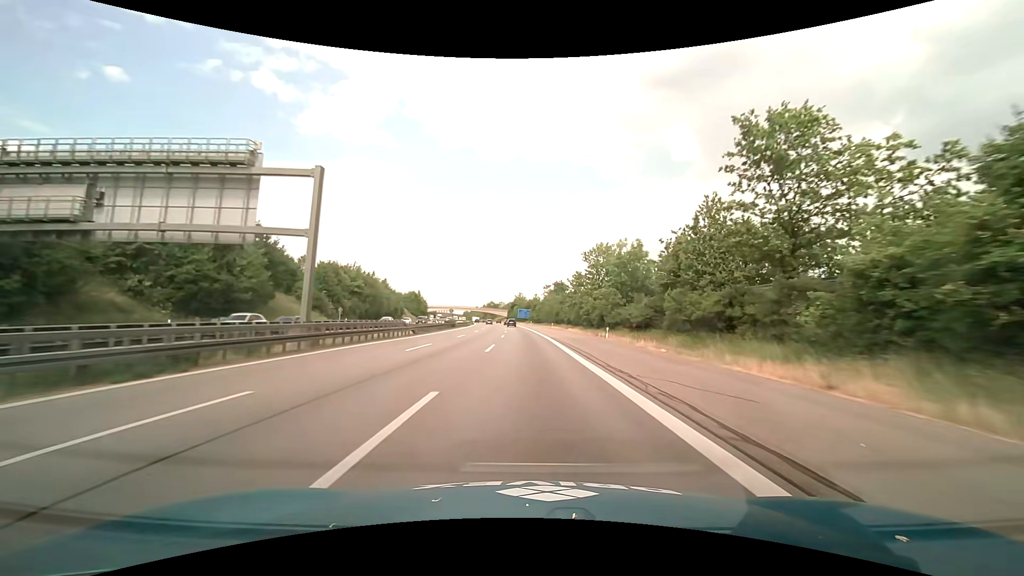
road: motorway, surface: asphalt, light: Day
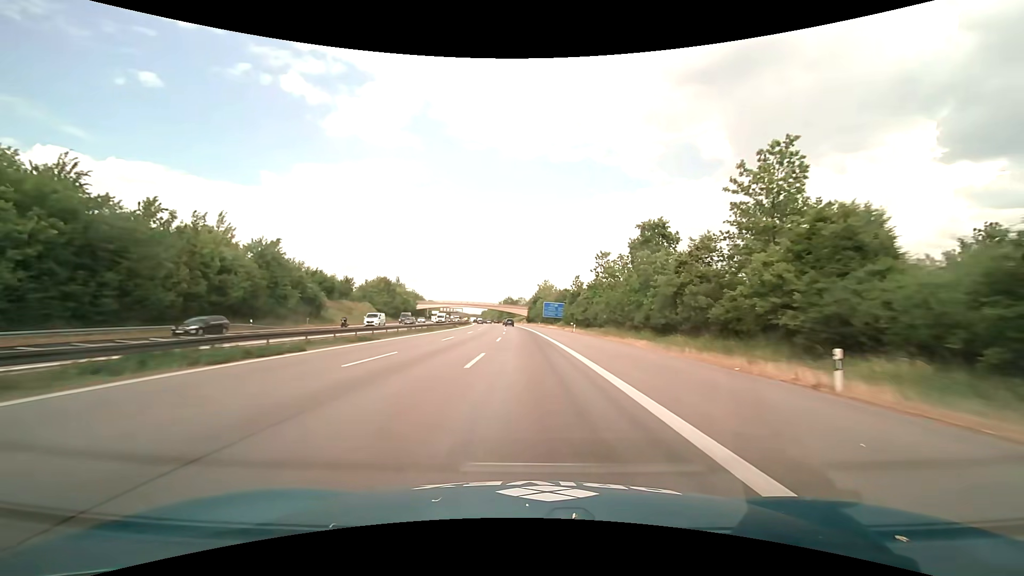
(-2.3, +79.0) m; -3°
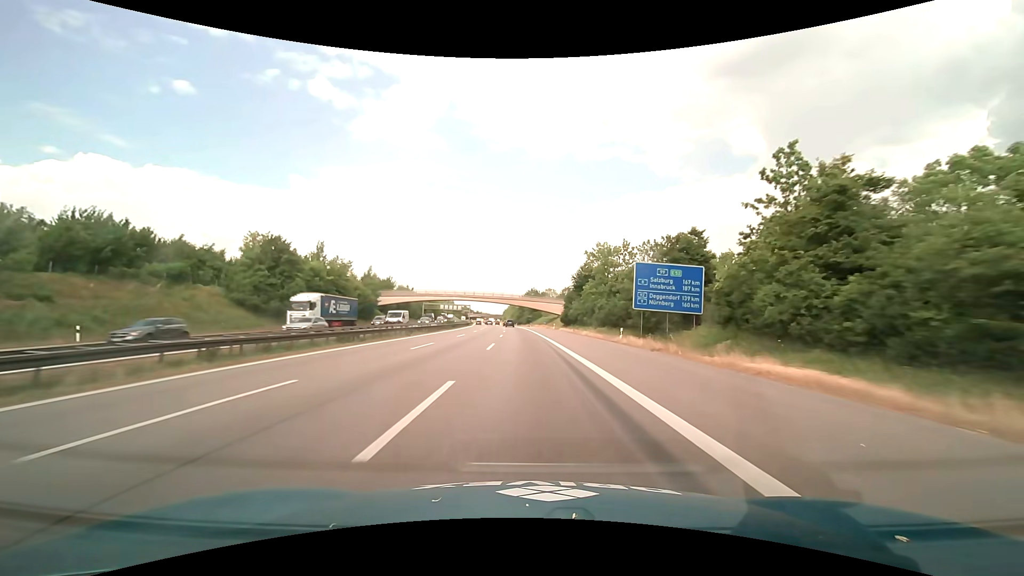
(-2.2, +79.1) m; -3°
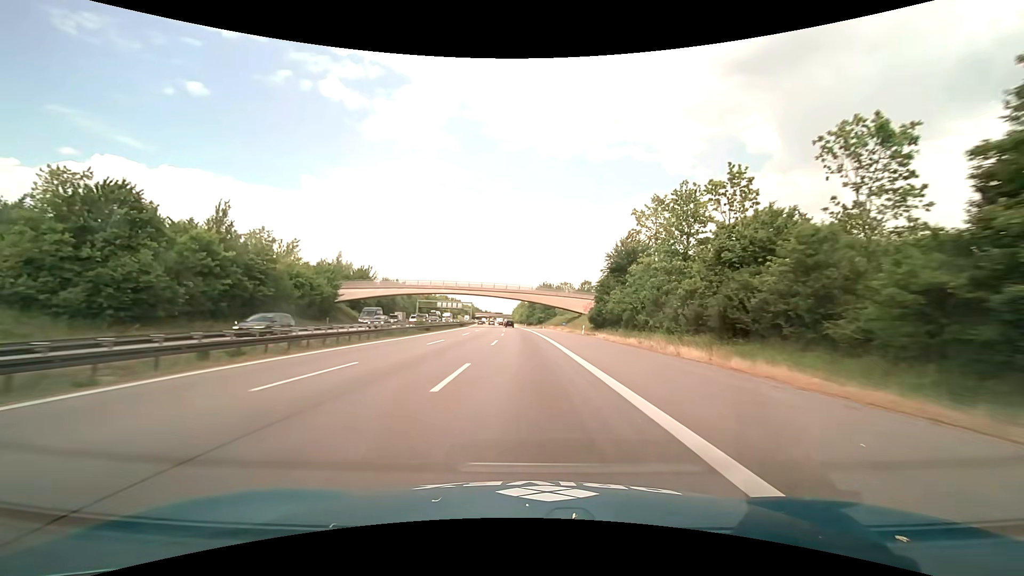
(-0.4, +31.7) m; -1°
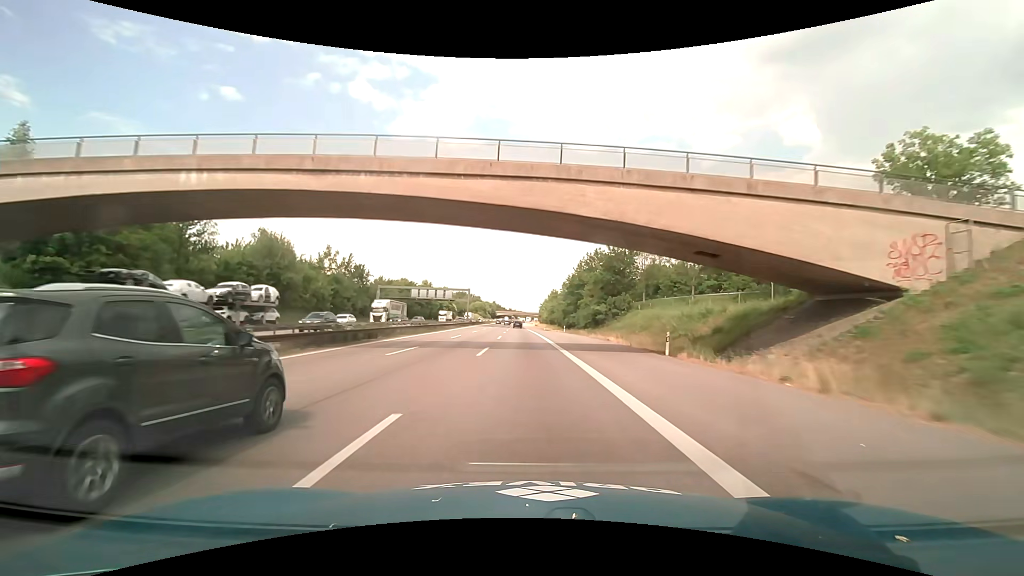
(-2.0, +79.1) m; -3°
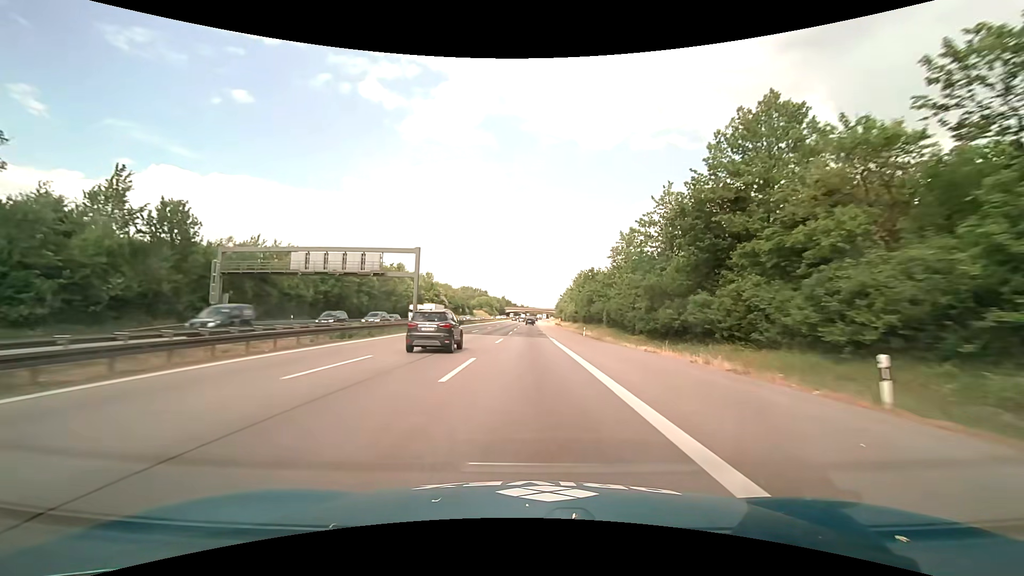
(-1.2, +63.5) m; -2°
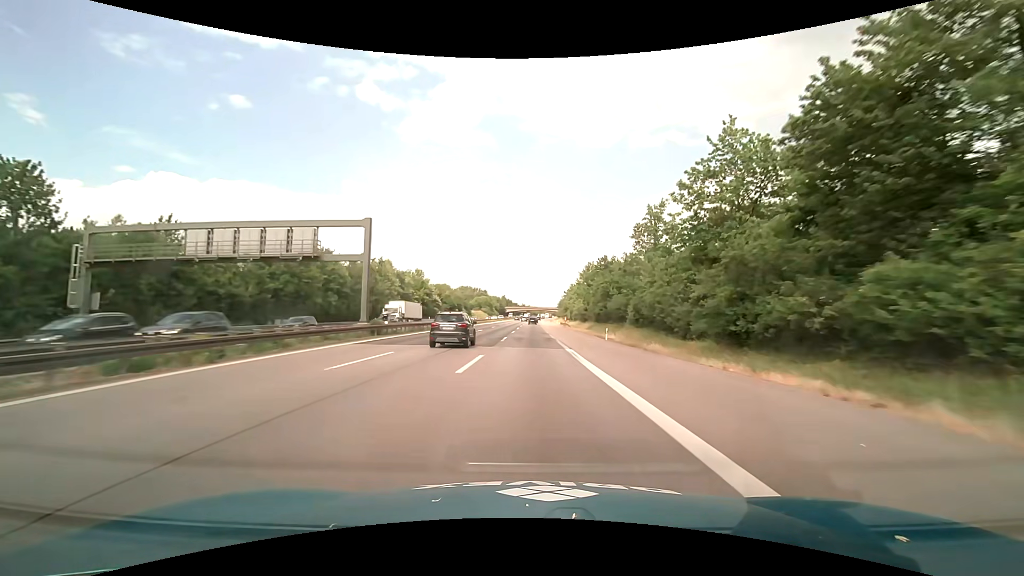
(0.0, +15.9) m; 0°
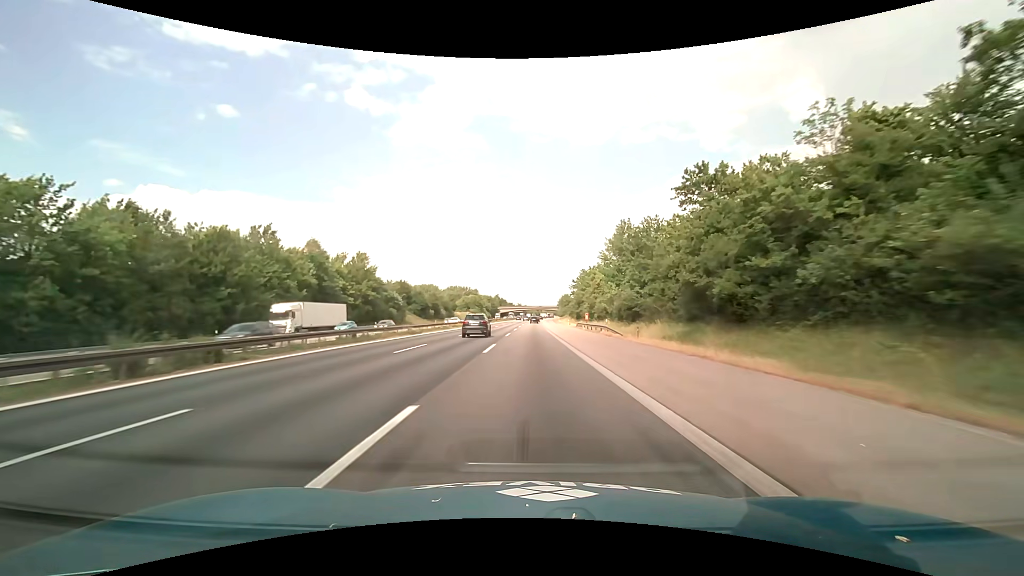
(0.0, +47.6) m; 0°
(0, +10) (0, +20) (0, +30) (0, +40) (0, +50) (0, +60) (+1, +70) (+1, +80) (+1, +90) (+1, +100) m
